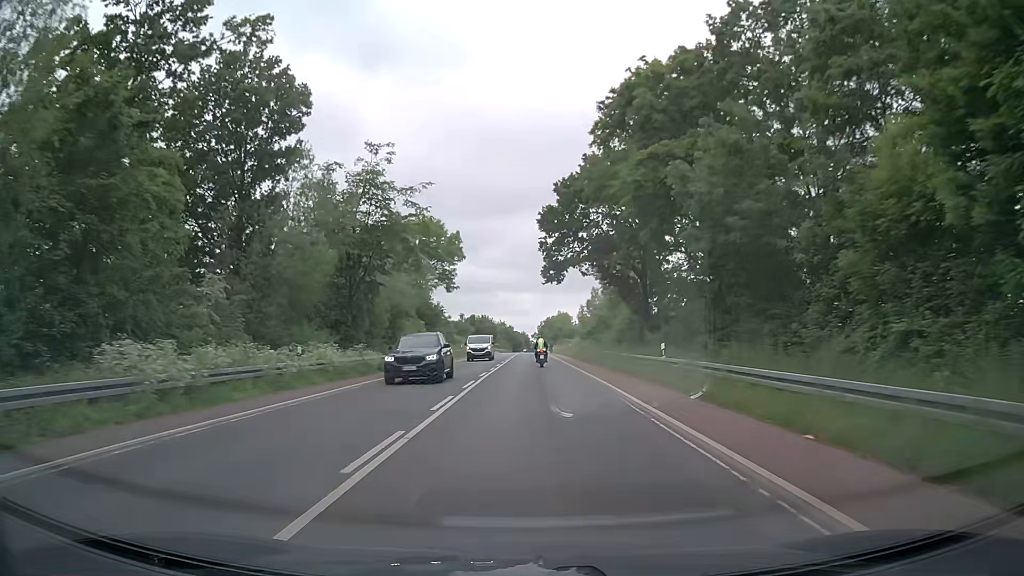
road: secondary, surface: asphalt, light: Day
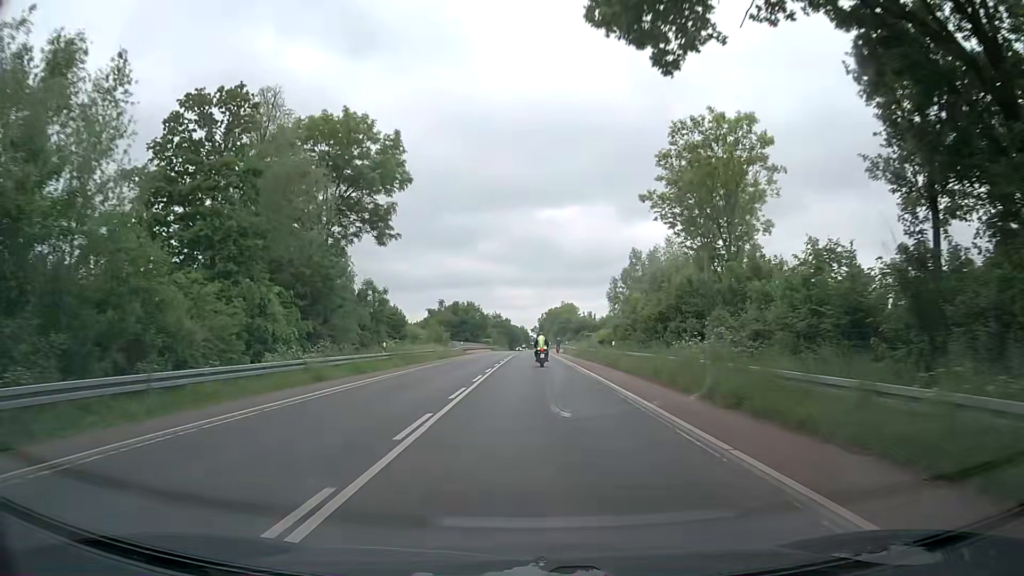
(0.0, +41.6) m; 0°
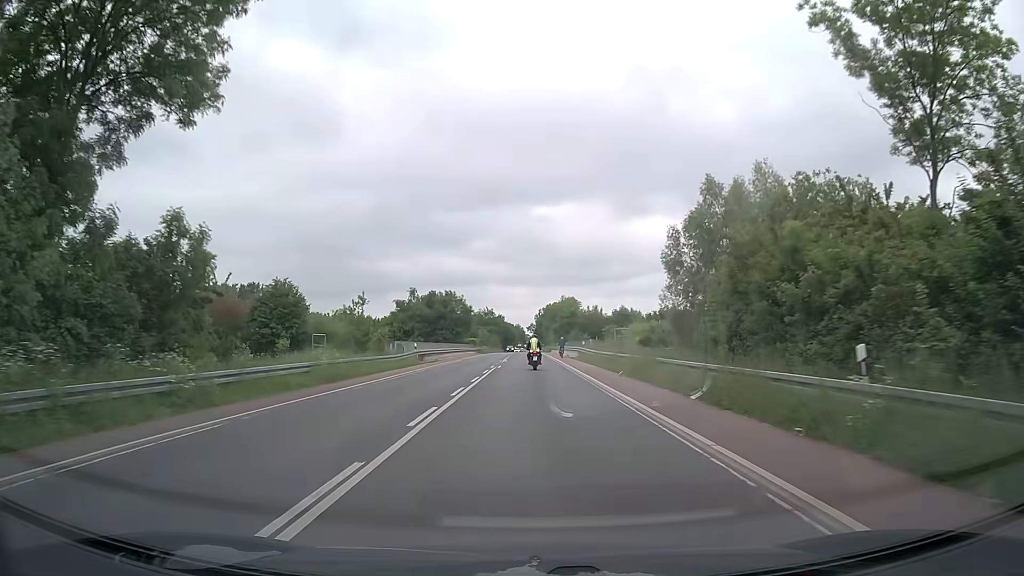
(+0.1, +29.7) m; 0°
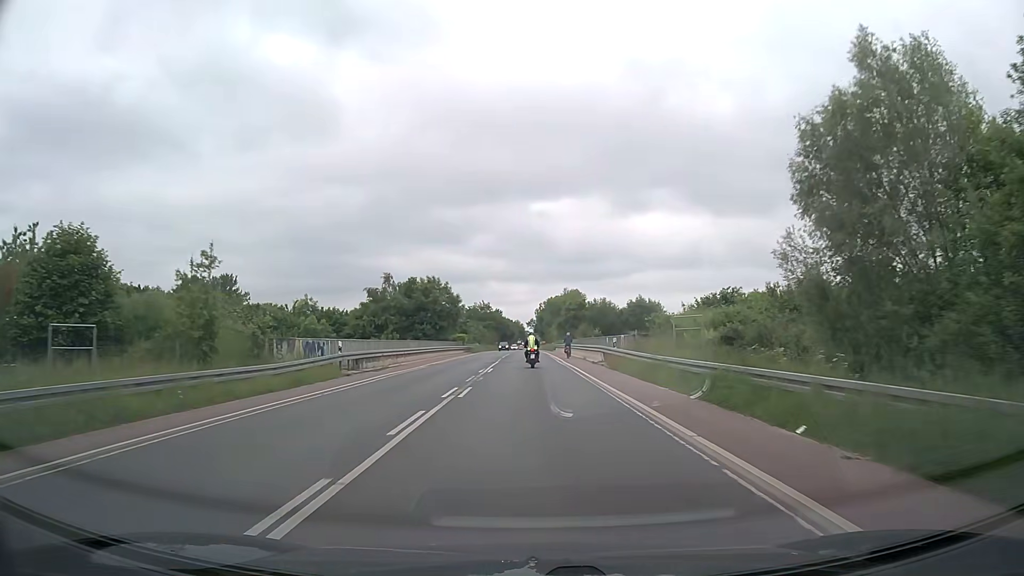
(+0.1, +19.4) m; 0°
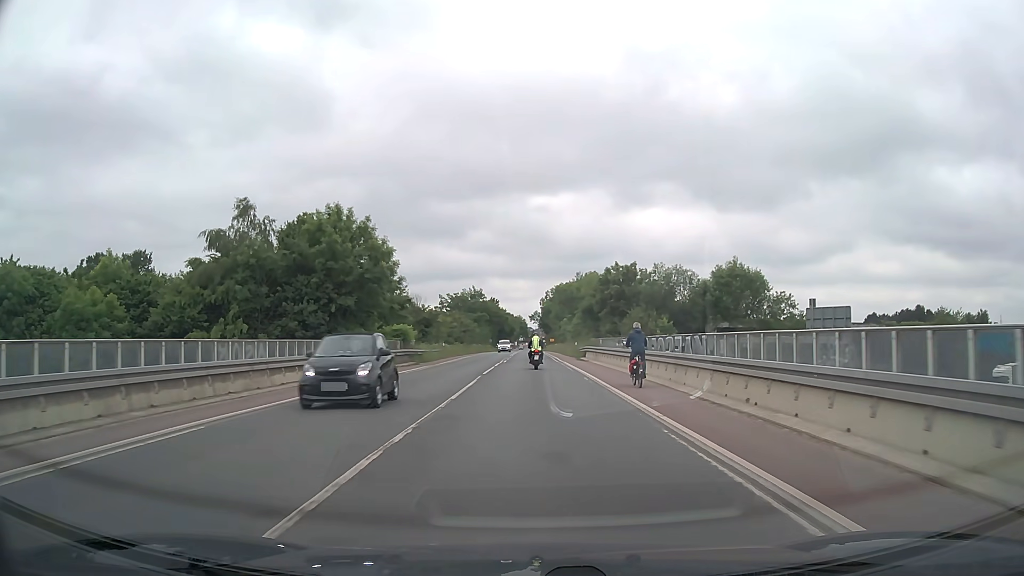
(-0.1, +47.8) m; 0°
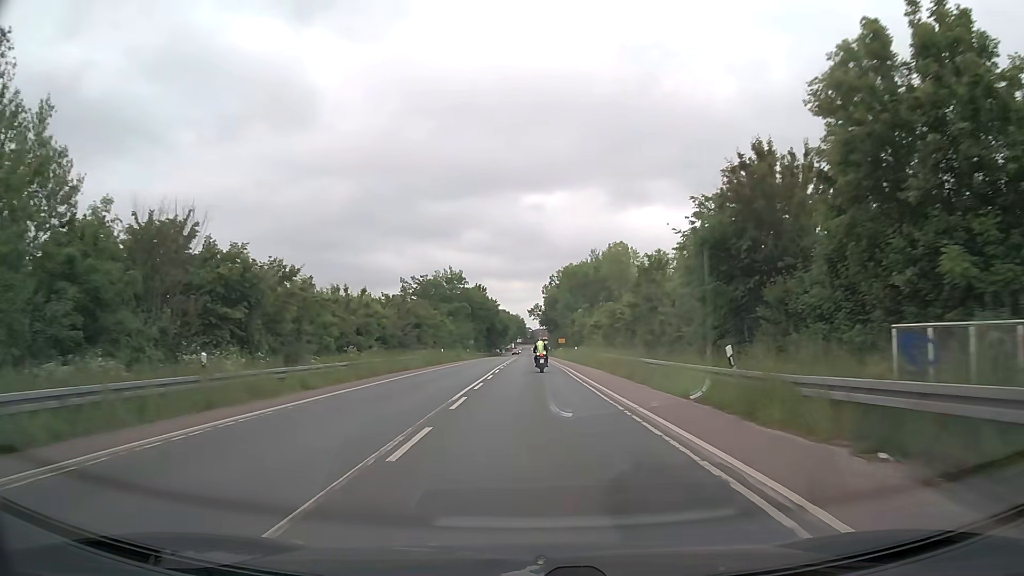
(+0.1, +48.3) m; 0°
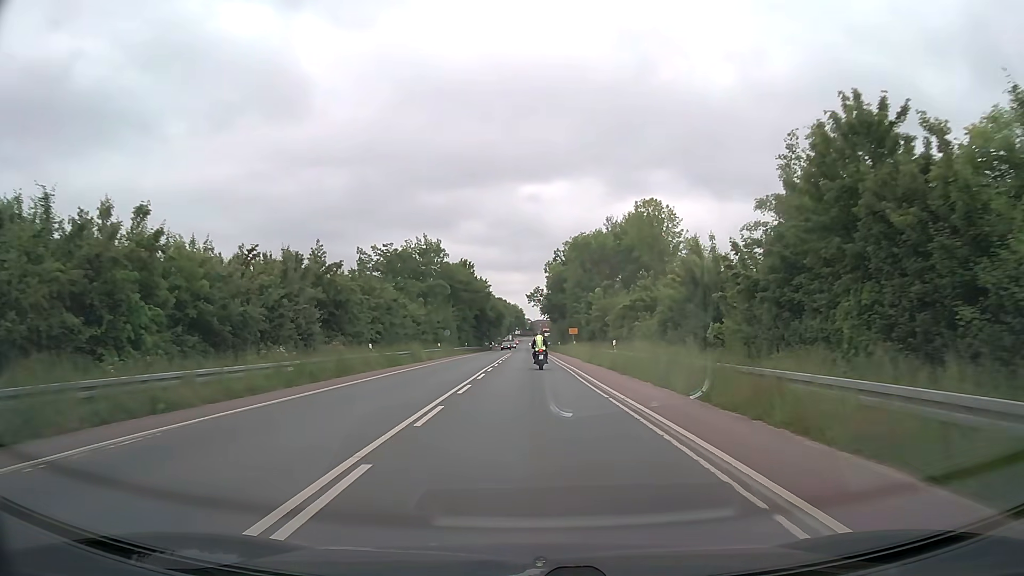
(+0.1, +28.8) m; 0°
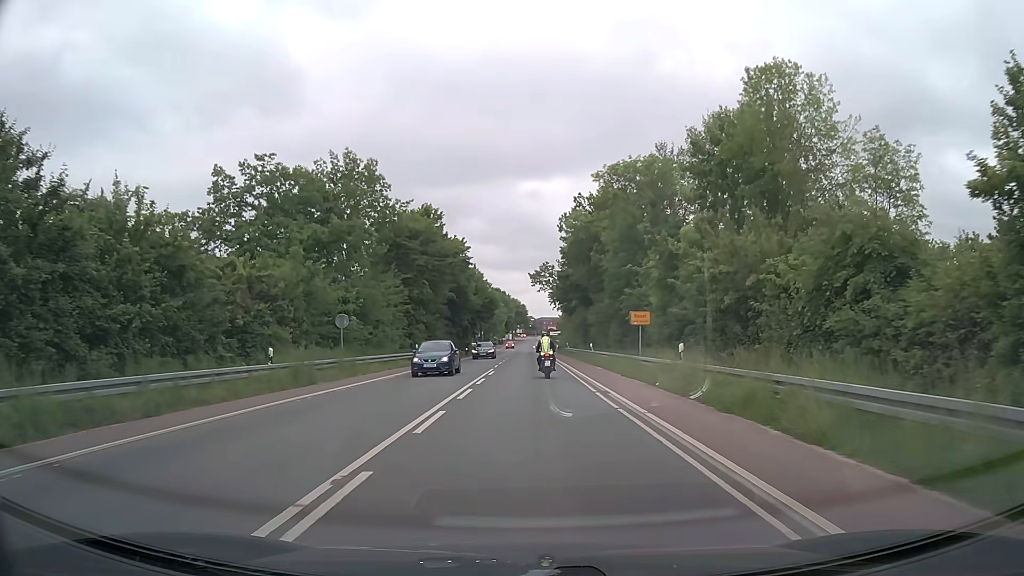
(-0.2, +42.2) m; 0°
(0, +10) (0, +20) (0, +30) (0, +40) (0, +50) (0, +60) (0, +70) (0, +80) (0, +90) (0, +100) m
